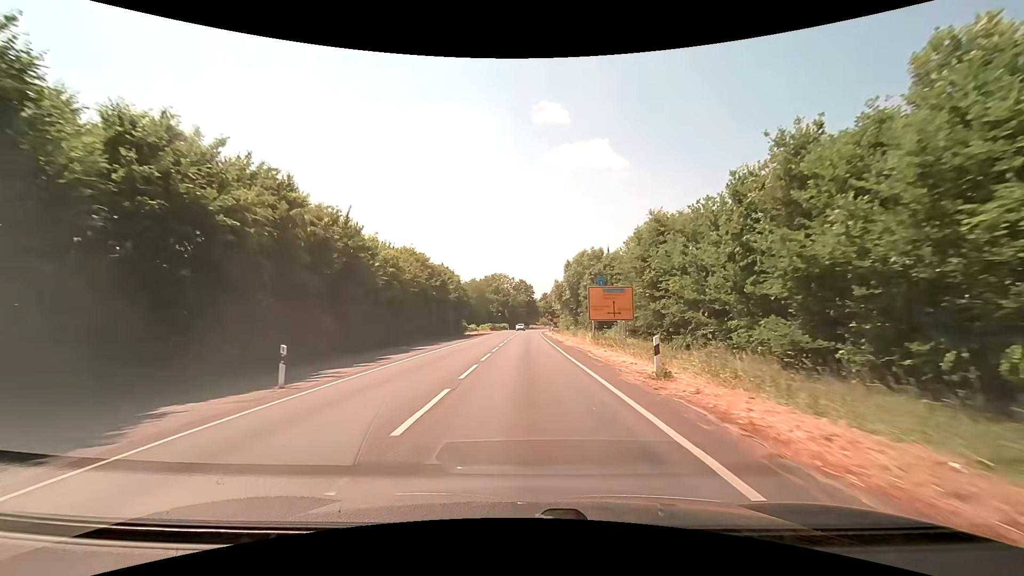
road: secondary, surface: asphalt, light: Day
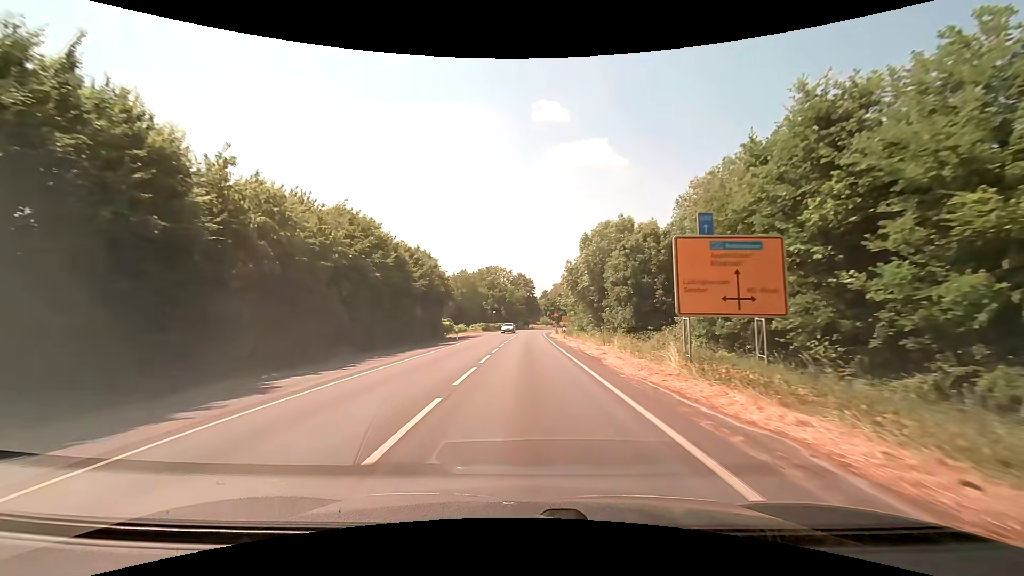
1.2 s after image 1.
(0.0, +19.2) m; 0°
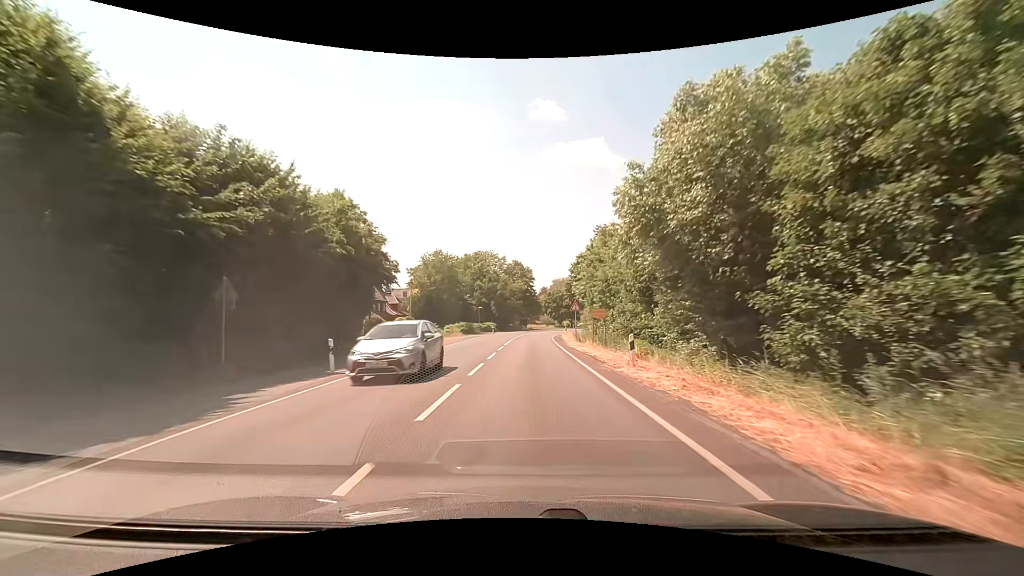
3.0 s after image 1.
(+0.1, +27.9) m; 0°
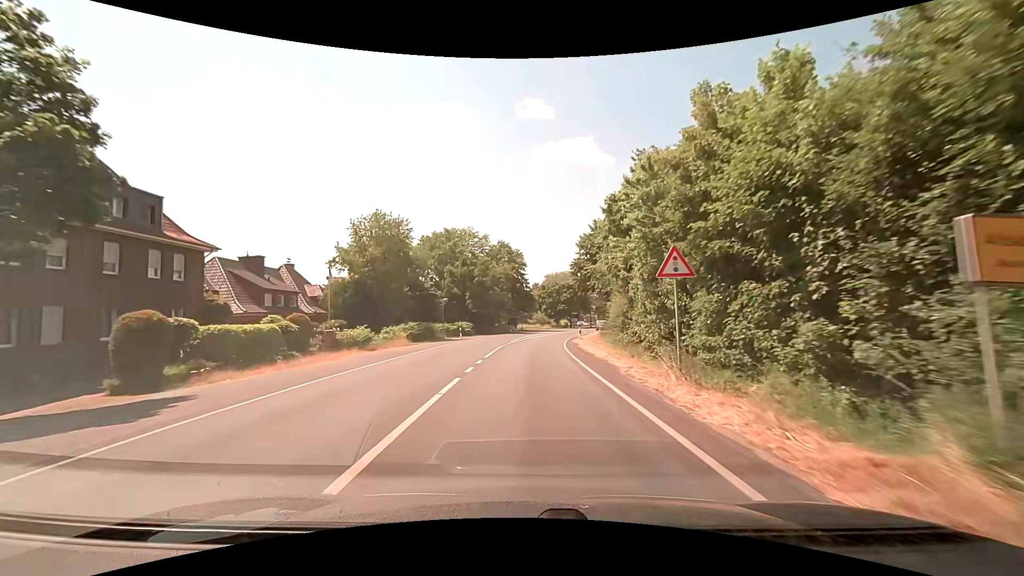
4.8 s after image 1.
(+0.3, +26.9) m; +1°
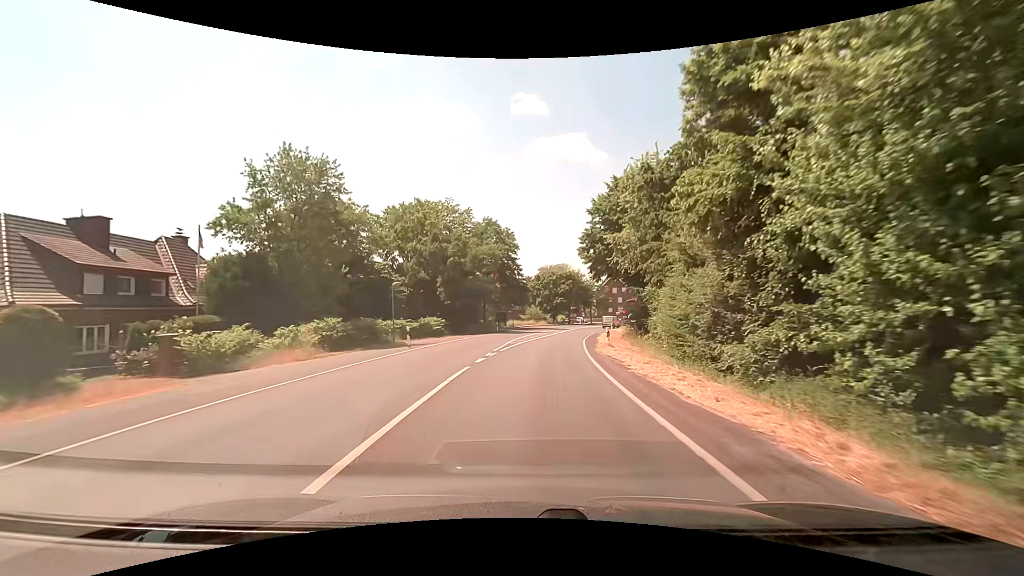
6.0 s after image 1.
(+0.2, +16.8) m; +1°
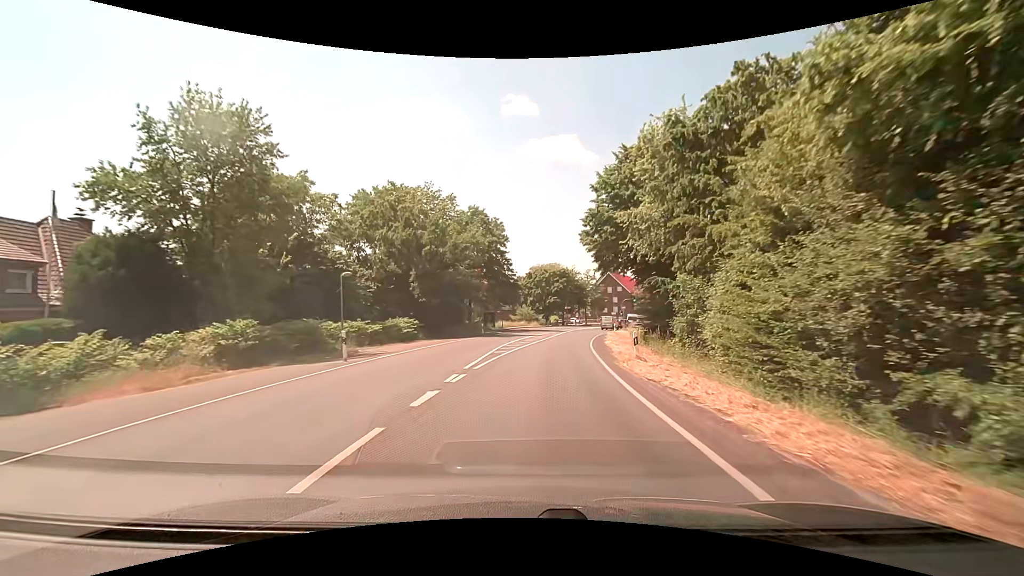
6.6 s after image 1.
(+0.1, +7.8) m; +1°
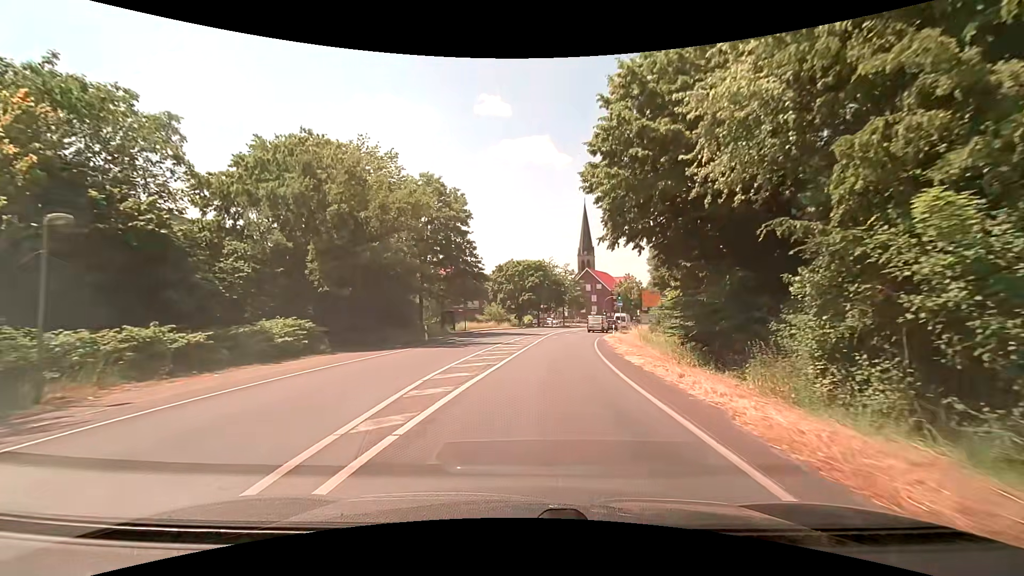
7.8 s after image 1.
(+0.4, +14.5) m; +3°
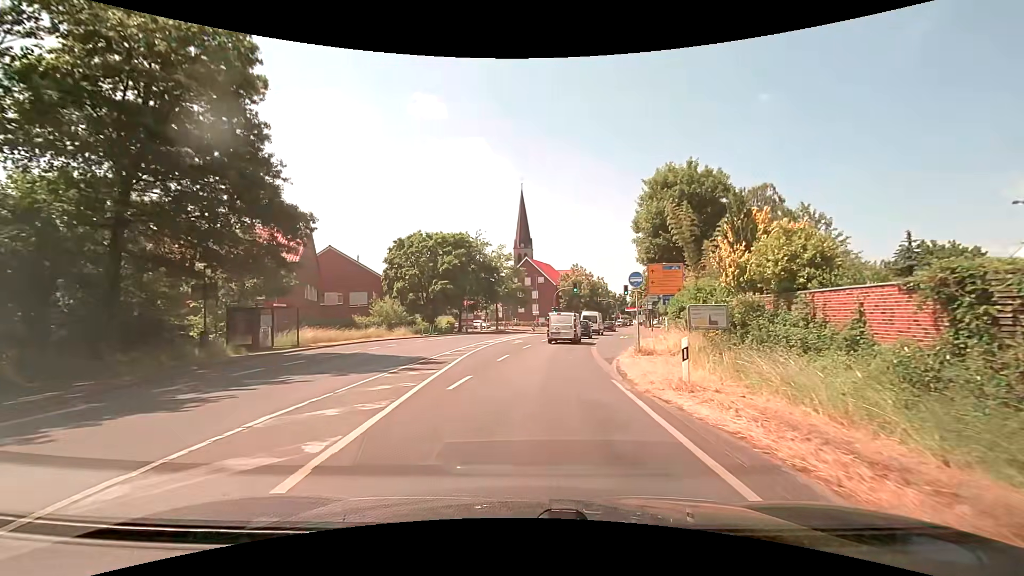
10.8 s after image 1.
(+2.2, +29.2) m; +7°
(0, +10) (+1, +20) (+2, +30) (+4, +40) (+6, +50) (+8, +59) (+11, +69) (+18, +76) (+28, +77) (+38, +74) m
